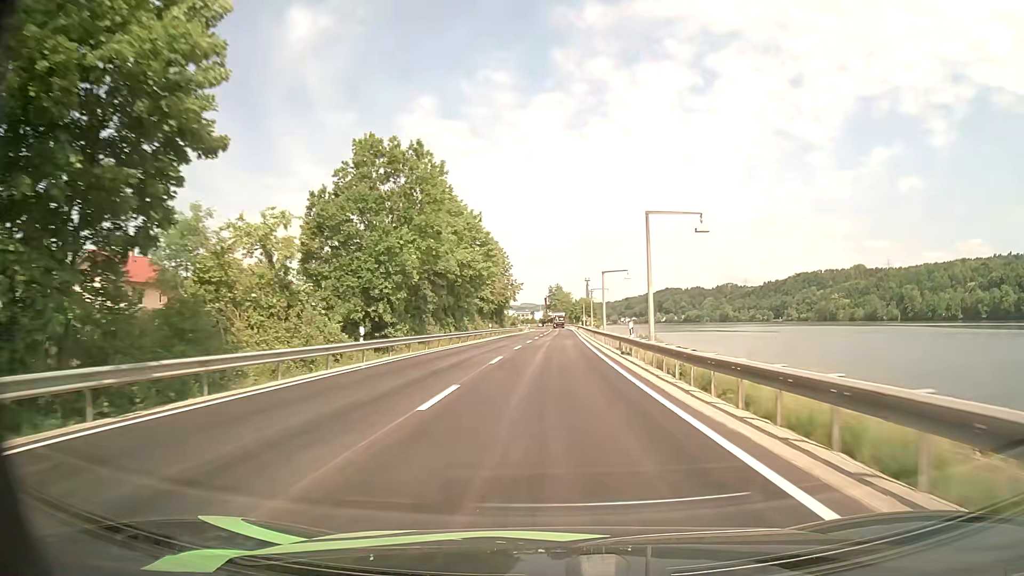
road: primary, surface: asphalt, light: Day
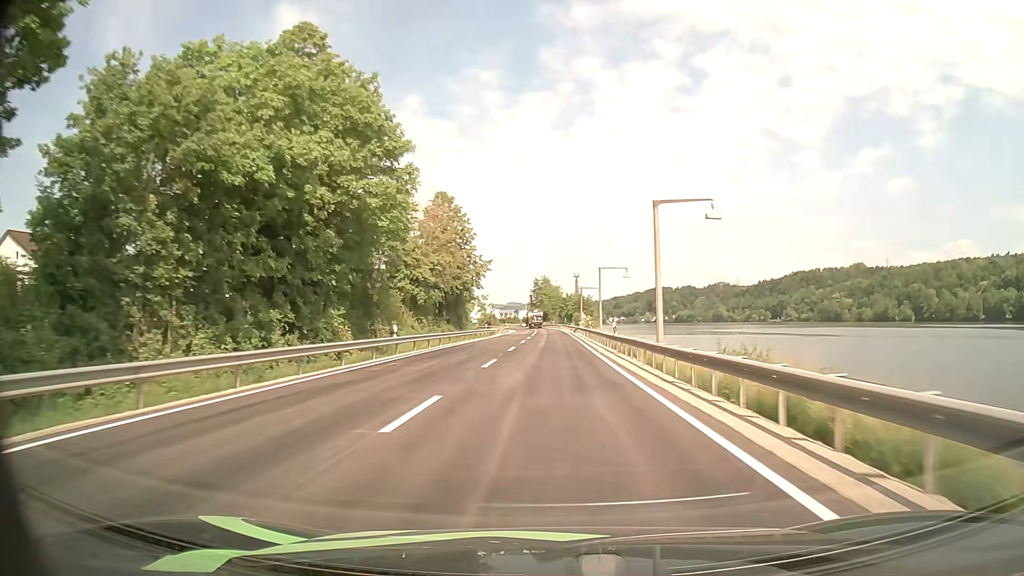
(+0.3, +38.3) m; +1°
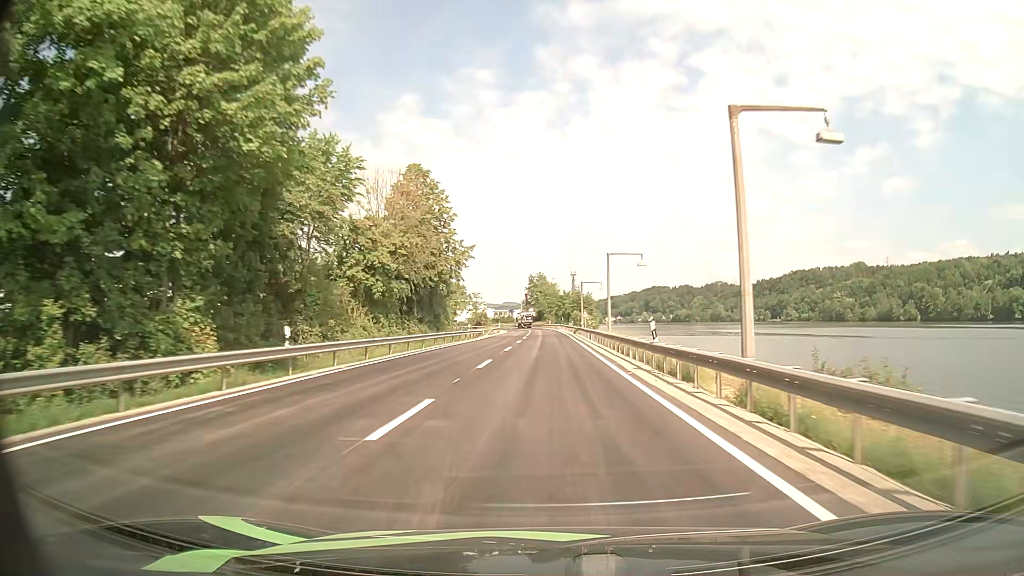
(+0.1, +12.6) m; 0°
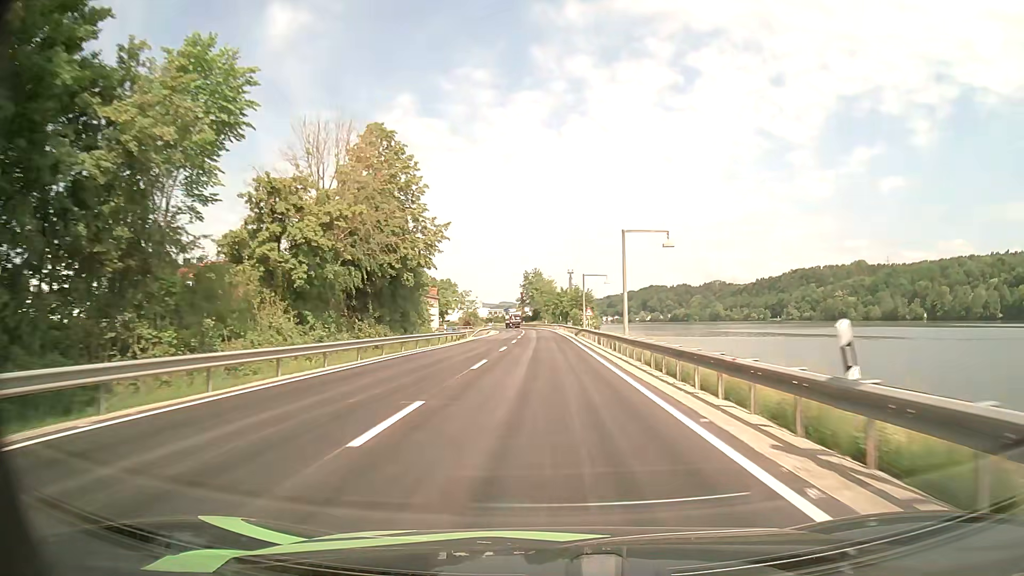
(0.0, +12.5) m; 0°
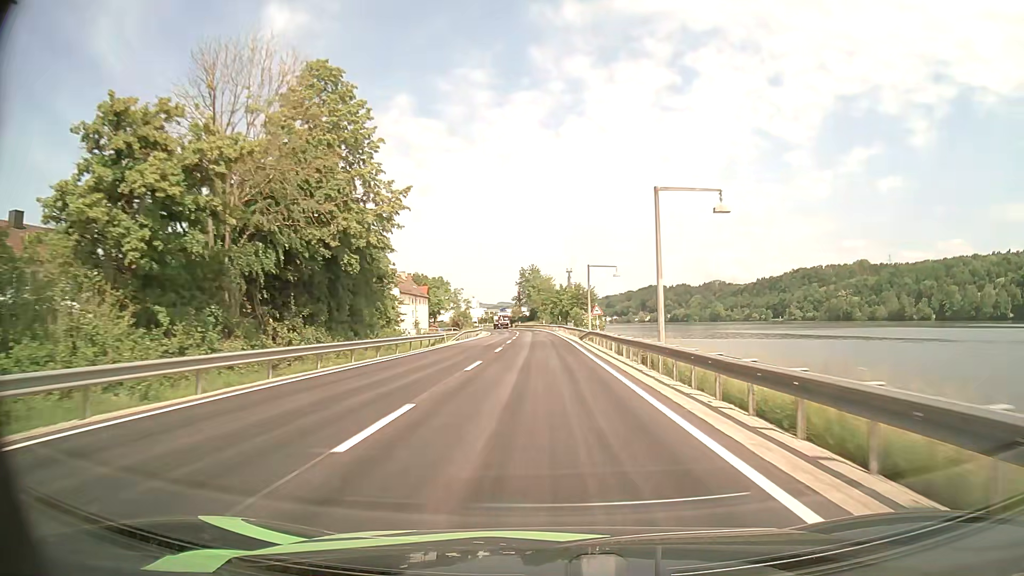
(0.0, +12.3) m; 0°
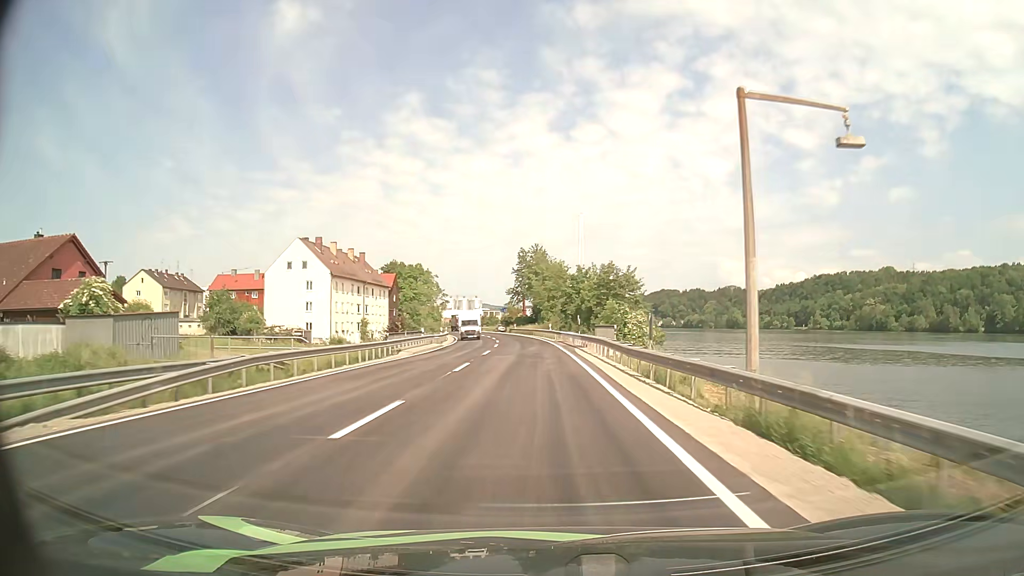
(-0.1, +46.9) m; -1°
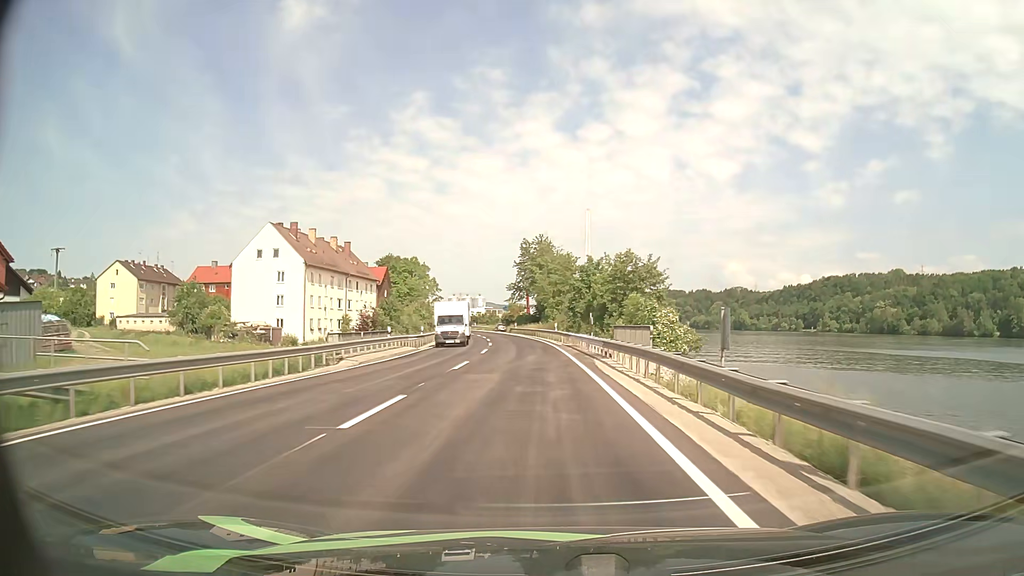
(0.0, +11.5) m; 0°
